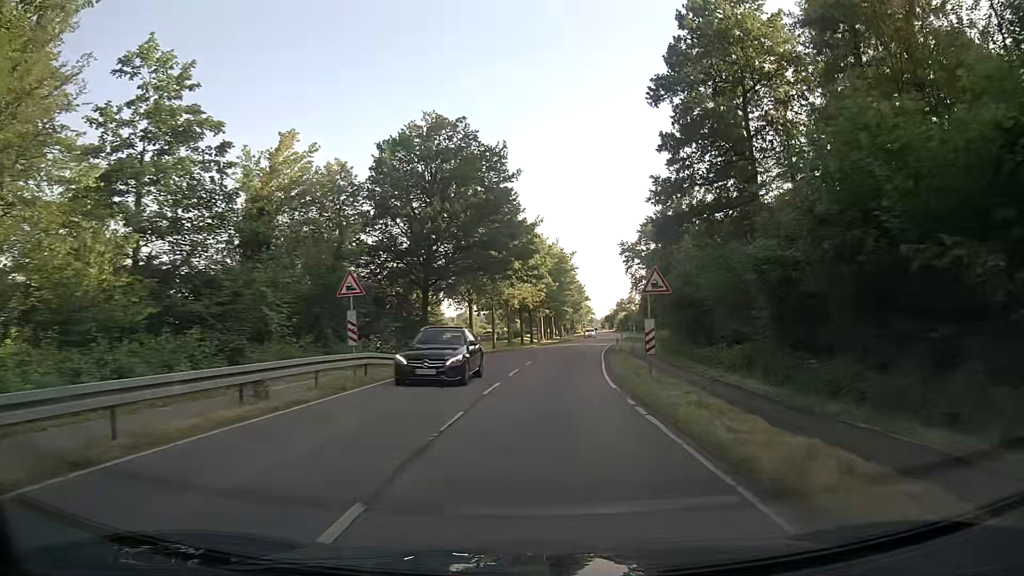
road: secondary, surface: asphalt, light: Day
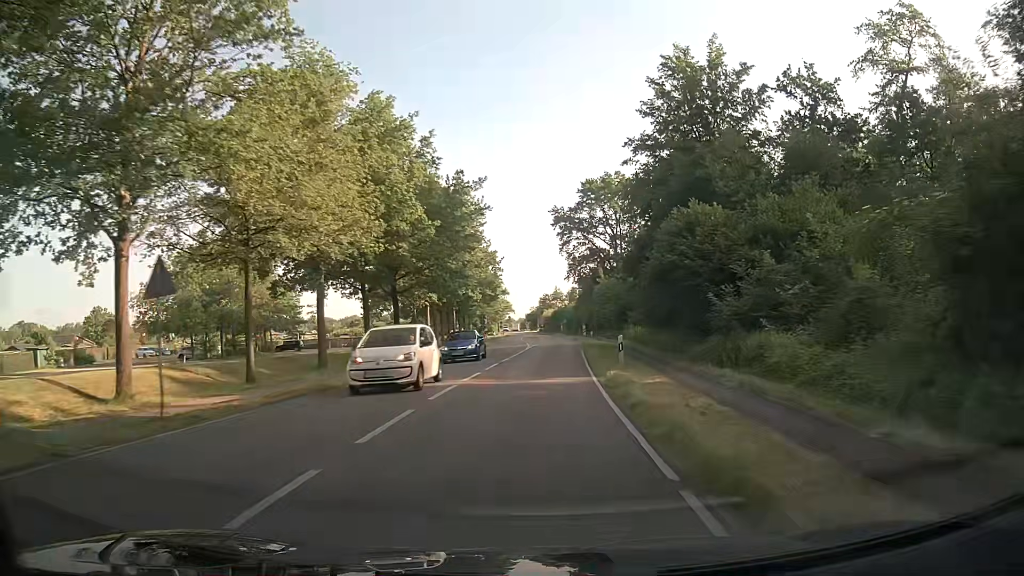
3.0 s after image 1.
(+3.4, +43.5) m; +7°
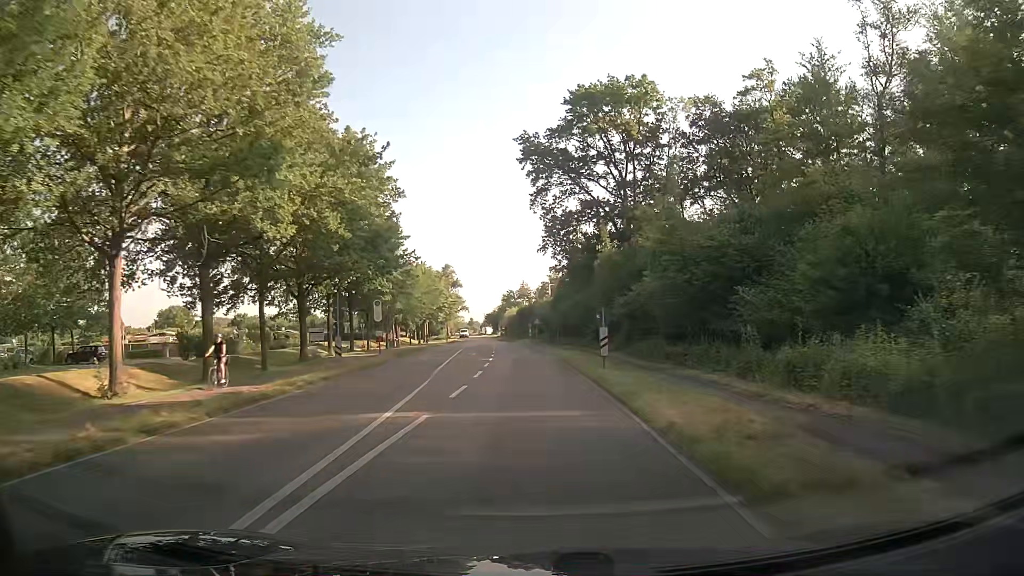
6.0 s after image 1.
(+1.4, +43.5) m; +3°
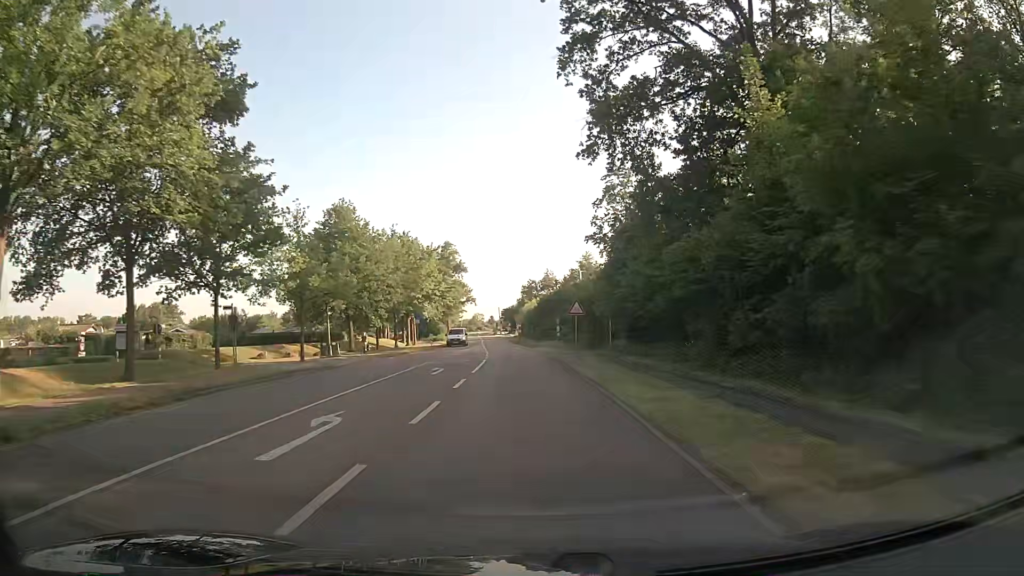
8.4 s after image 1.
(-0.7, +34.6) m; -2°
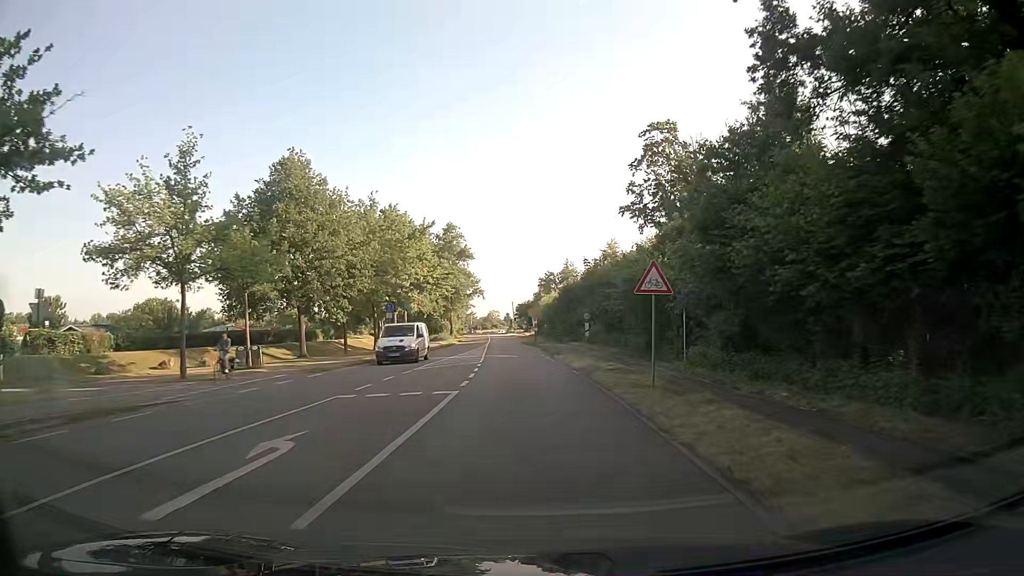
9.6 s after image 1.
(-0.3, +17.3) m; -2°
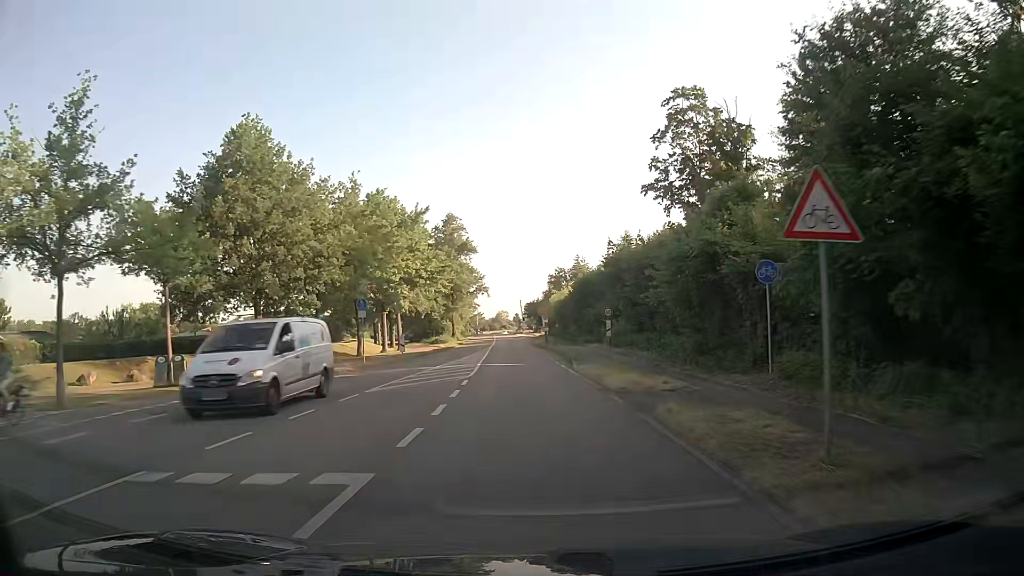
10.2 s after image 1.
(-0.1, +8.6) m; -1°
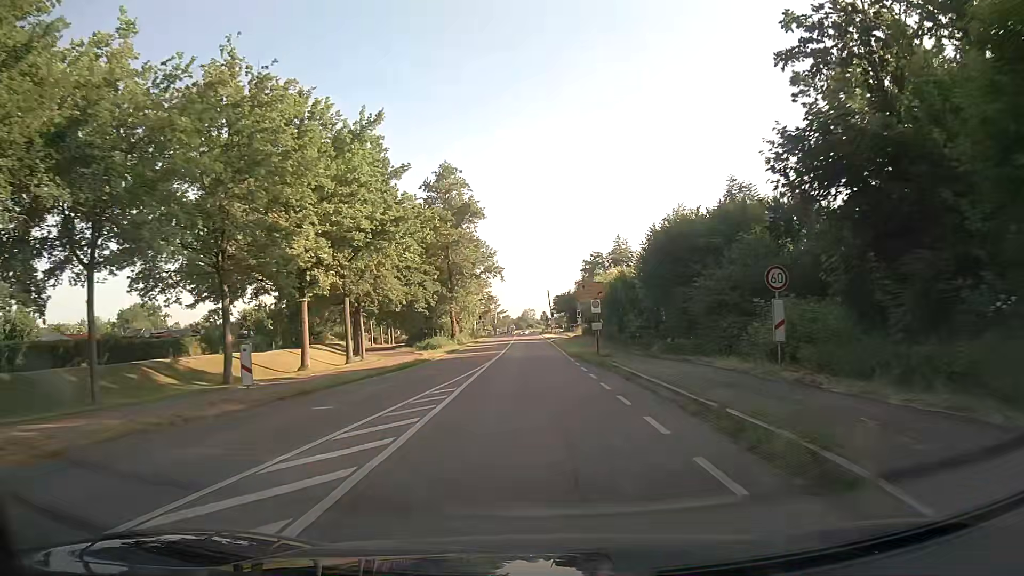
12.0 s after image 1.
(-0.6, +25.9) m; -2°
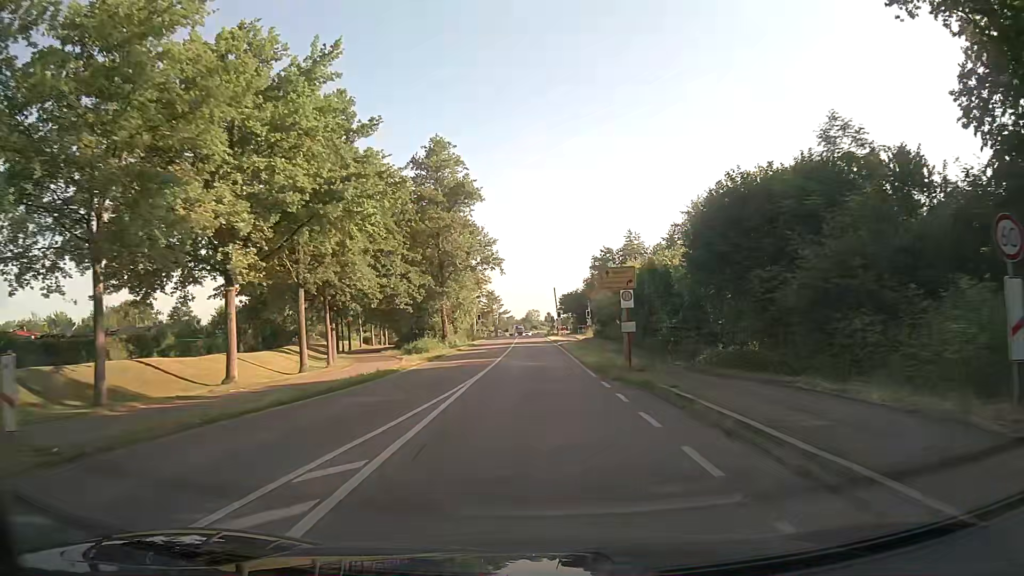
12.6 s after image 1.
(-0.1, +8.6) m; -1°
(0, +10) (0, +20) (0, +30) (0, +40) (0, +50) (0, +60) (0, +70) (0, +80) (0, +90) (+1, +100) m
